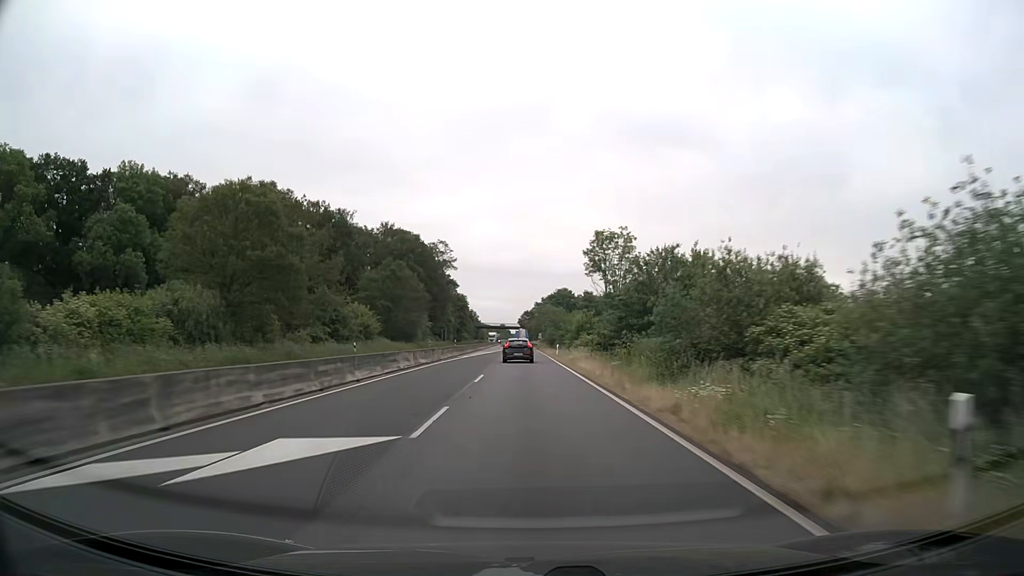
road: trunk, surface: asphalt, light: Day
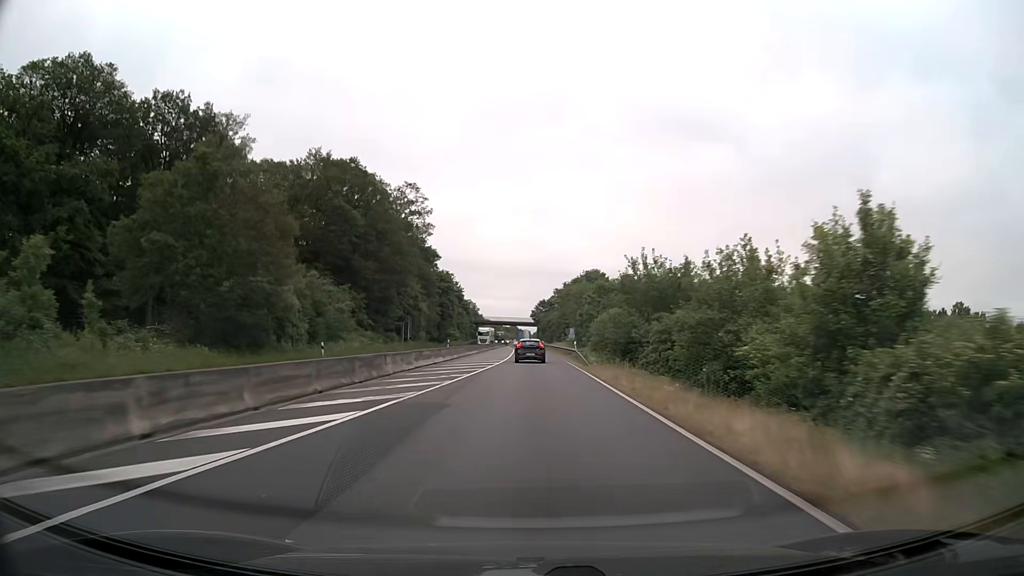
(-0.6, +61.4) m; -1°
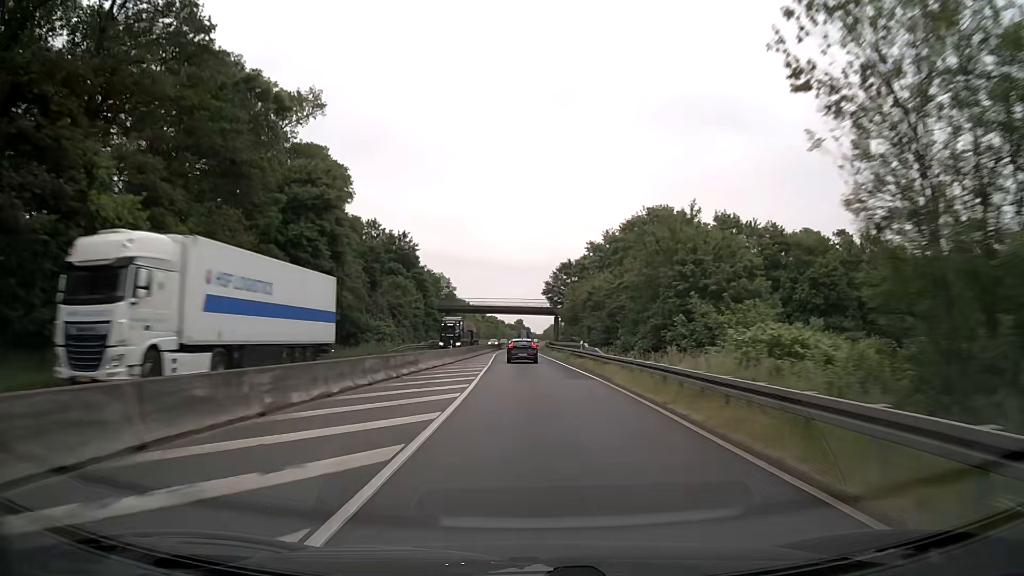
(+0.2, +77.2) m; 0°
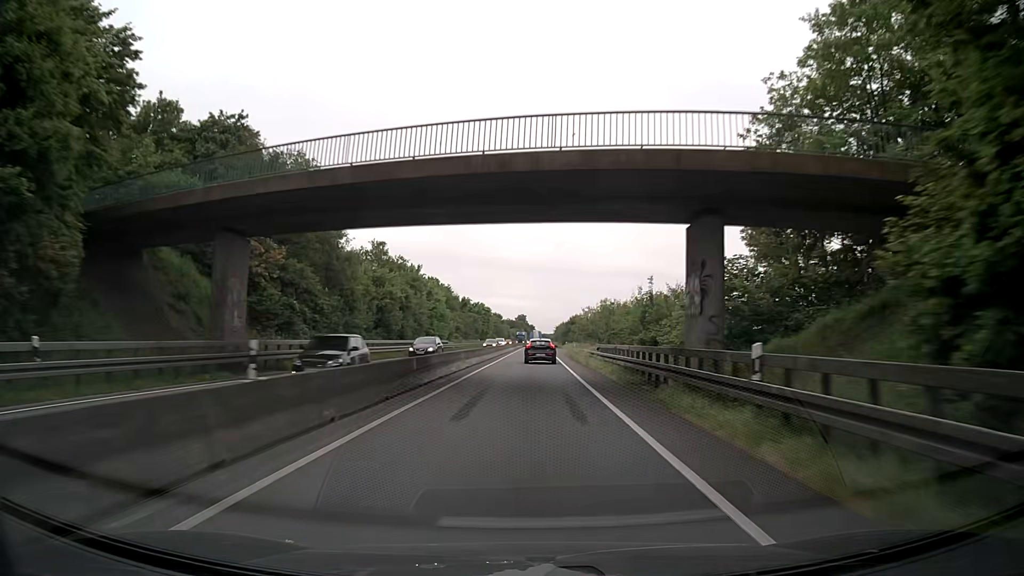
(-0.8, +77.3) m; 0°
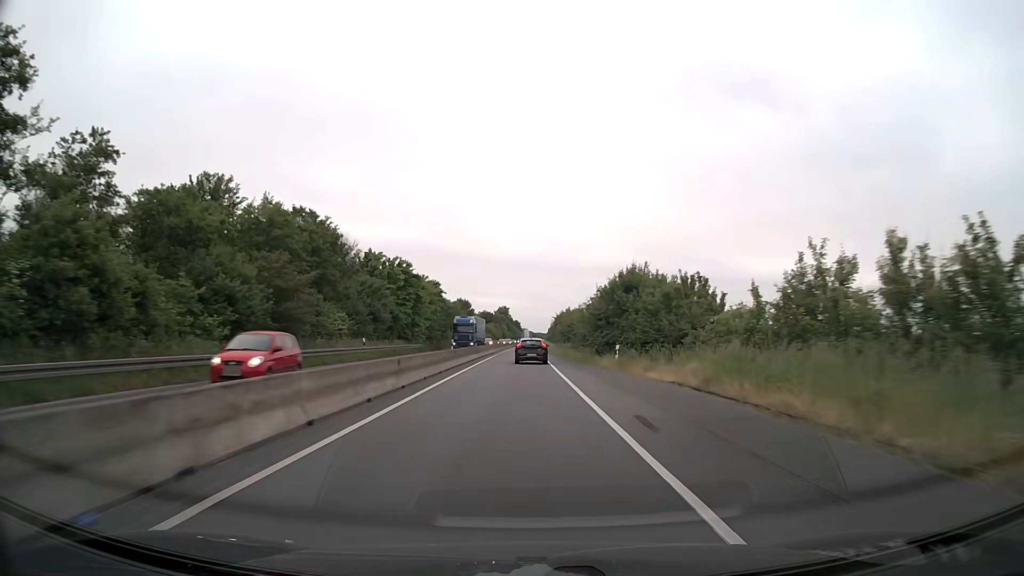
(+1.3, +76.7) m; +1°
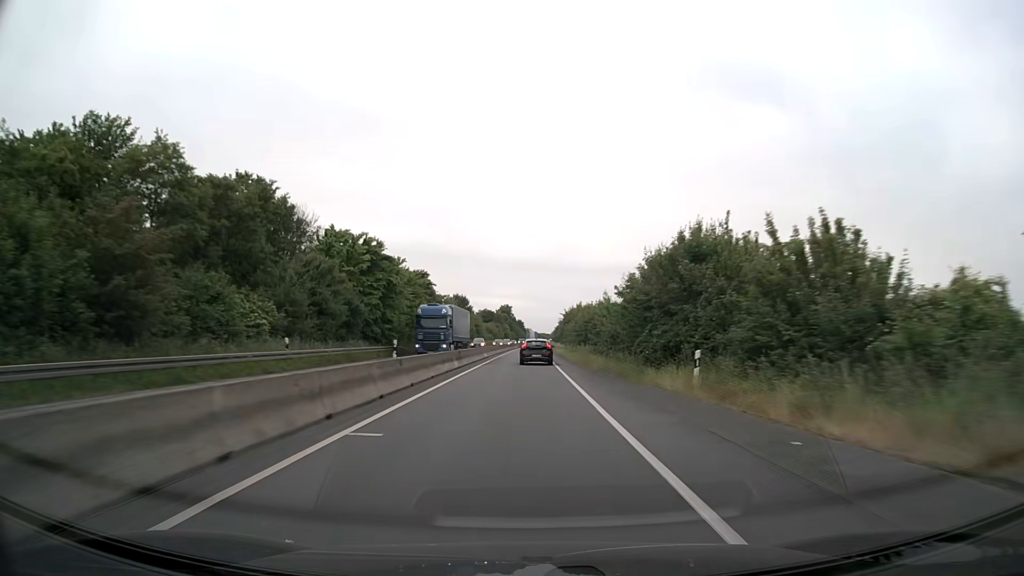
(0.0, +15.2) m; 0°
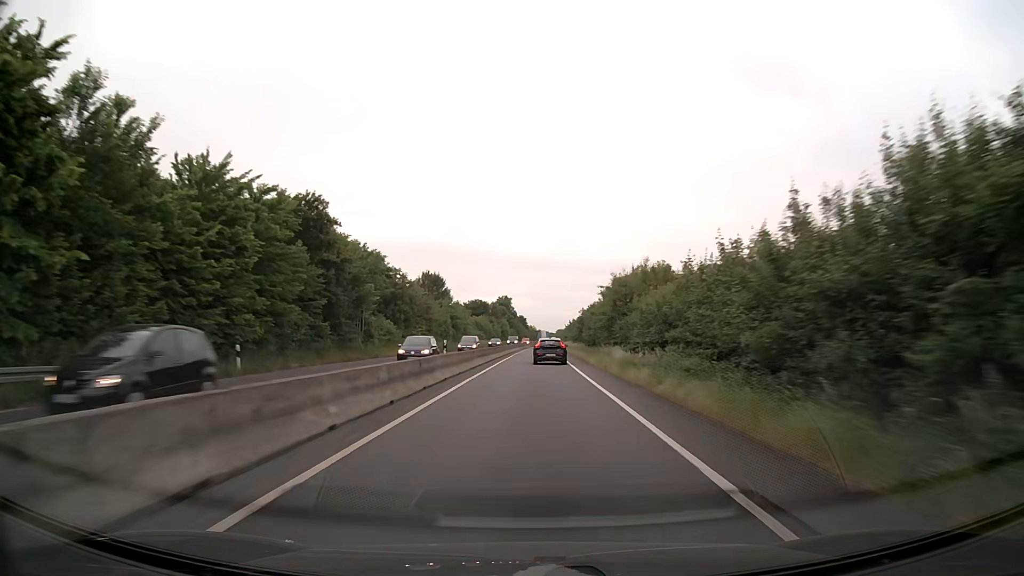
(-0.1, +45.6) m; 0°
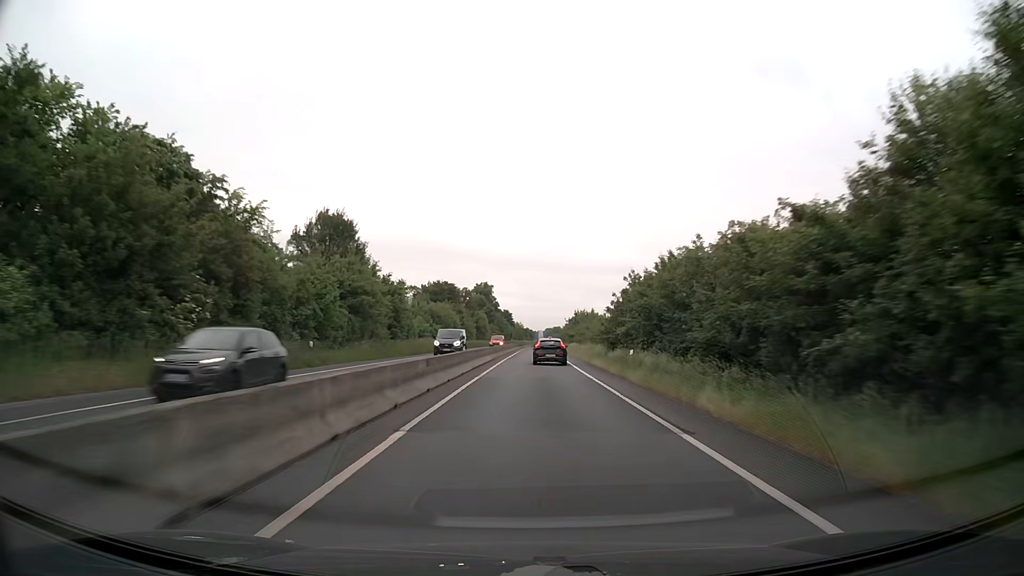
(+0.2, +45.3) m; +1°
(0, +10) (0, +20) (0, +30) (0, +40) (0, +50) (+1, +60) (+1, +70) (+1, +80) (+1, +90) (+2, +100) m
